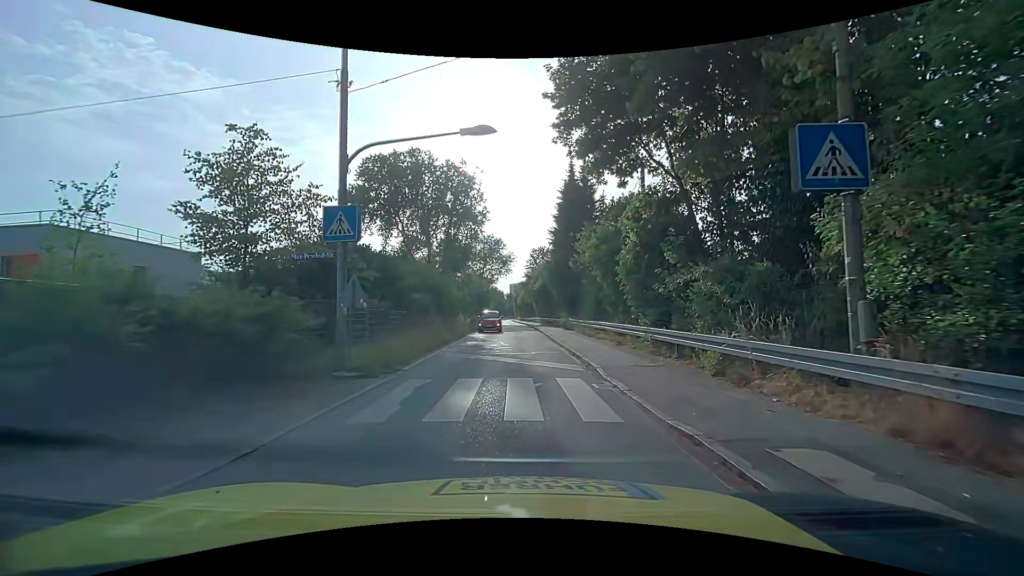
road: unclassified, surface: asphalt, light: Day
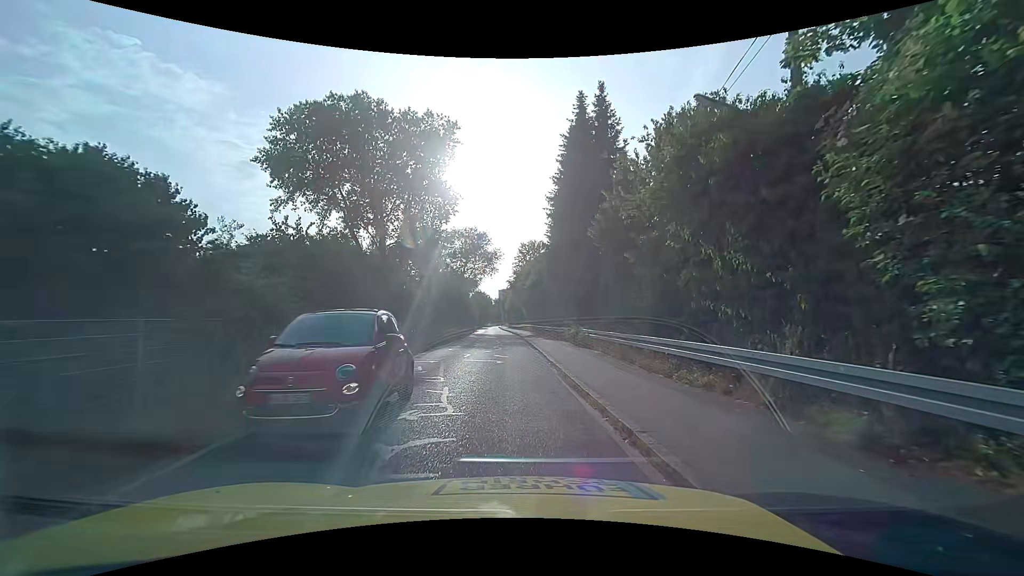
(+0.2, +13.8) m; +1°
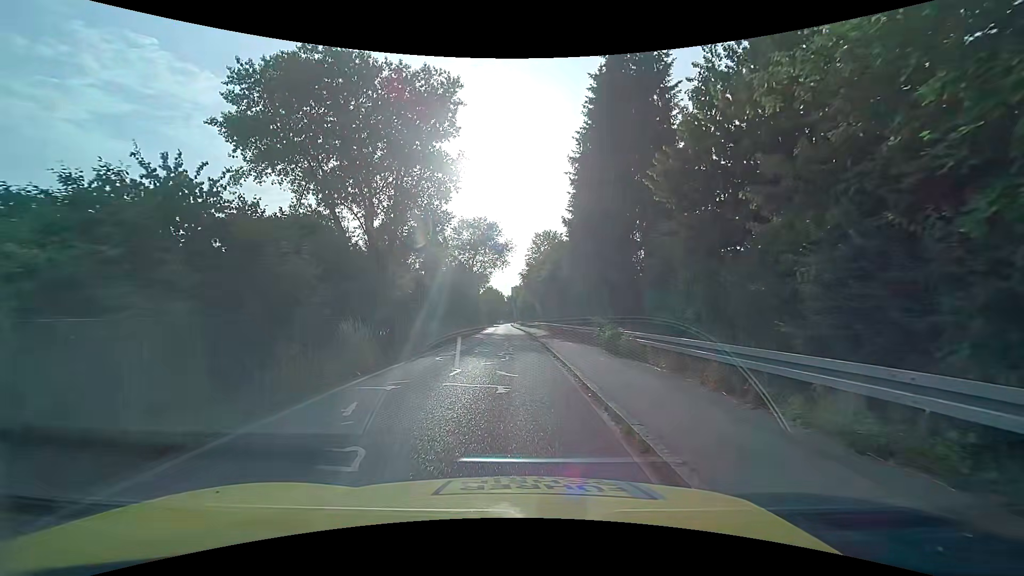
(0.0, +6.5) m; 0°
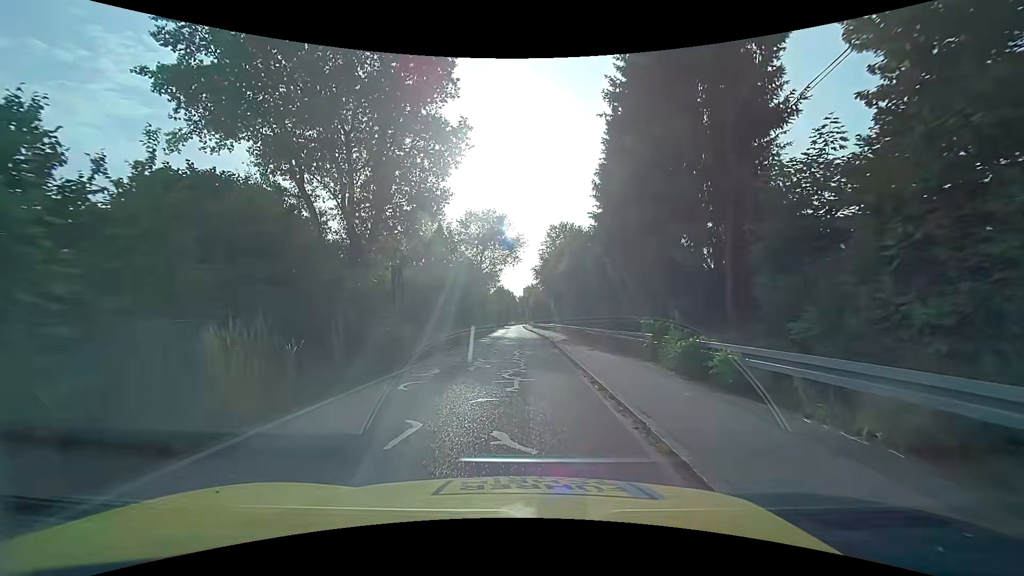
(-0.1, +6.3) m; -2°
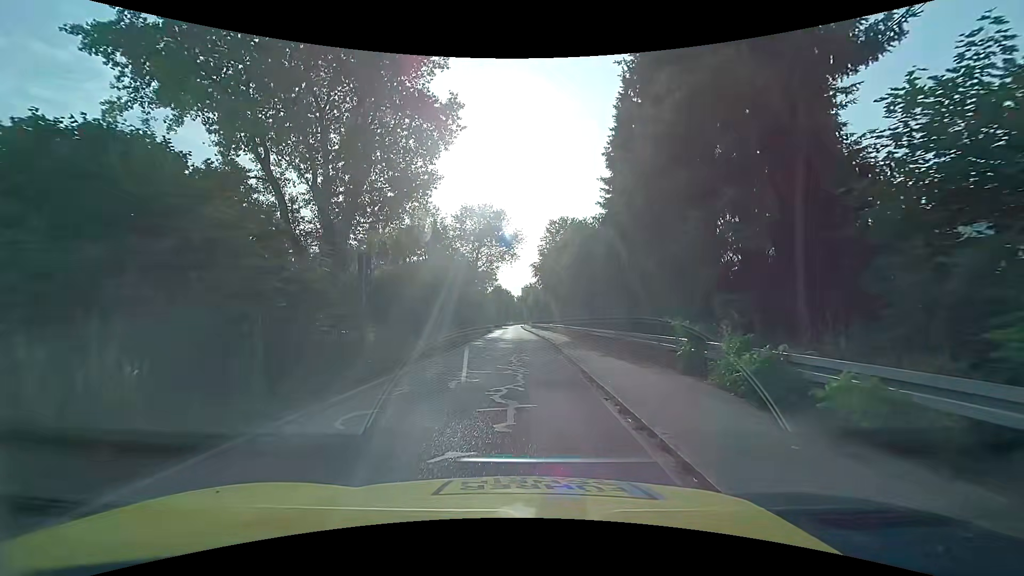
(0.0, +3.2) m; 0°
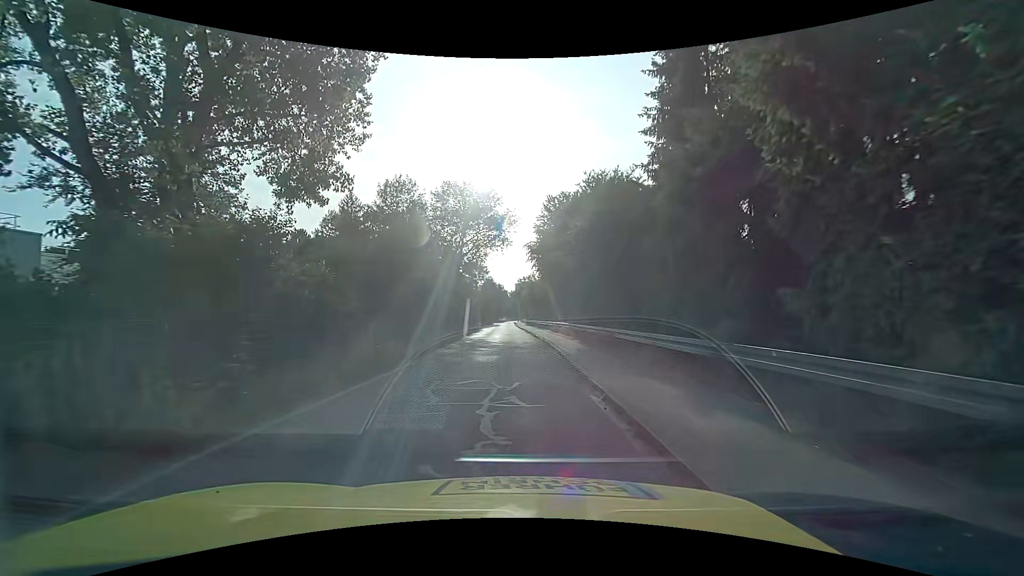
(+0.1, +10.1) m; +1°
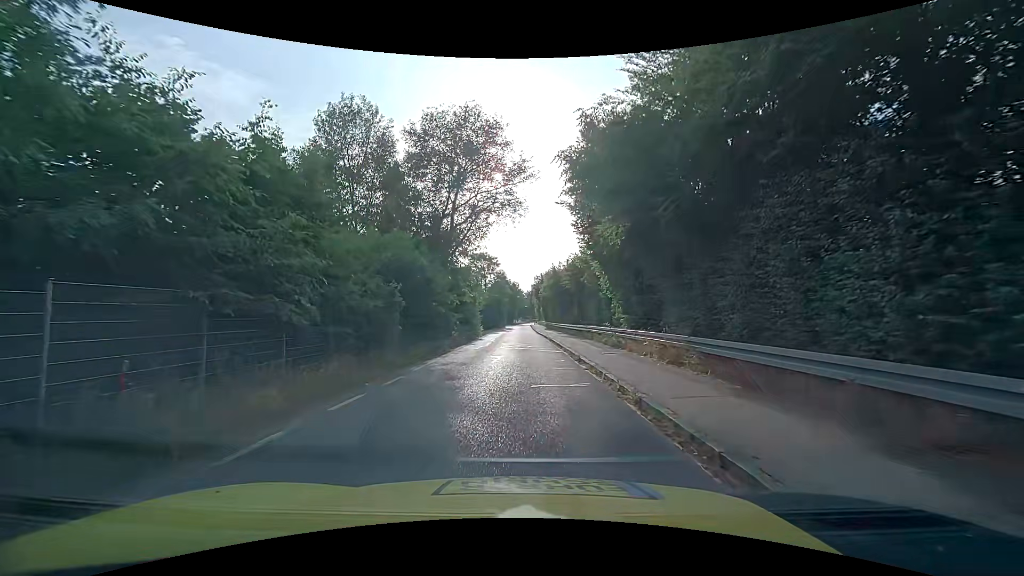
(-0.5, +19.1) m; -2°
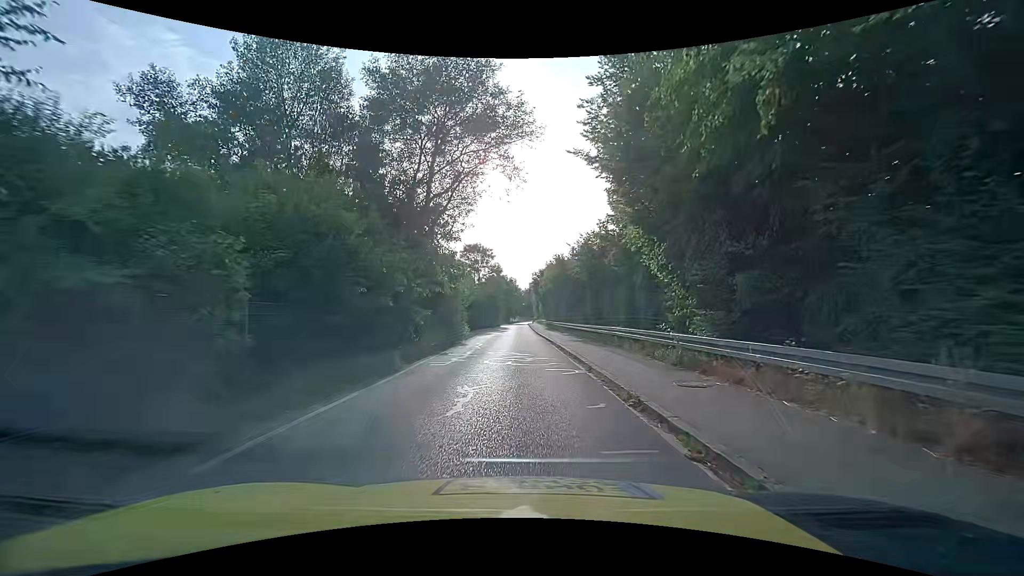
(0.0, +8.8) m; -1°
(0, +10) (0, +20) (0, +30) (0, +40) (0, +50) (0, +60) (0, +70) (0, +80) (+1, +90) (+1, +100) m
